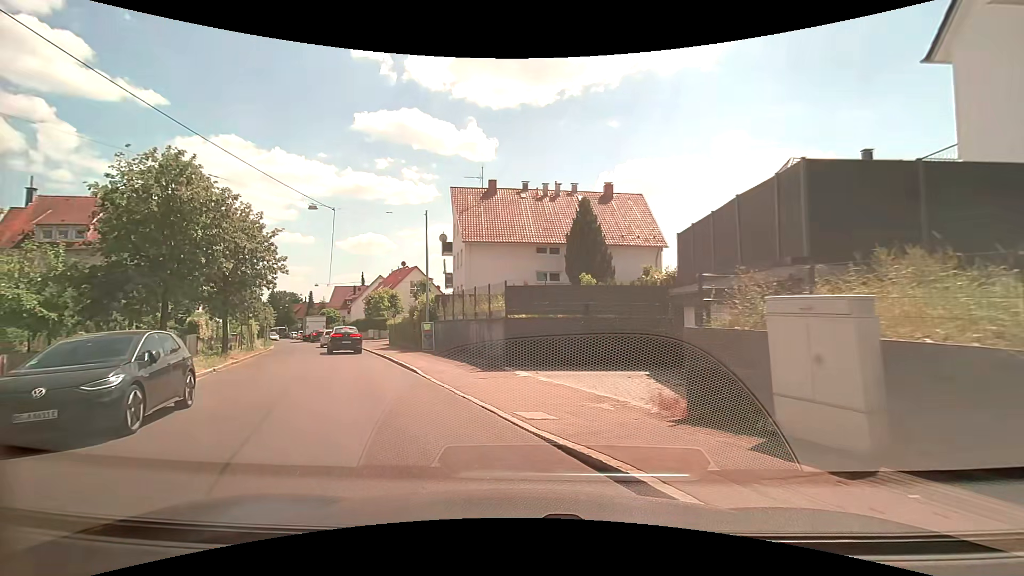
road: tertiary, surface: asphalt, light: Day
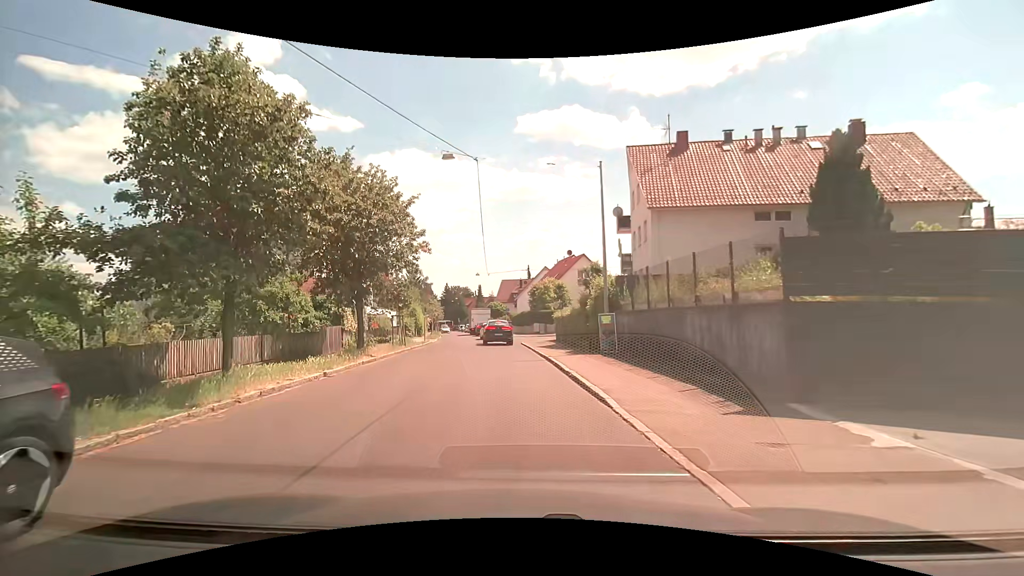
(-1.4, +7.9) m; -19°
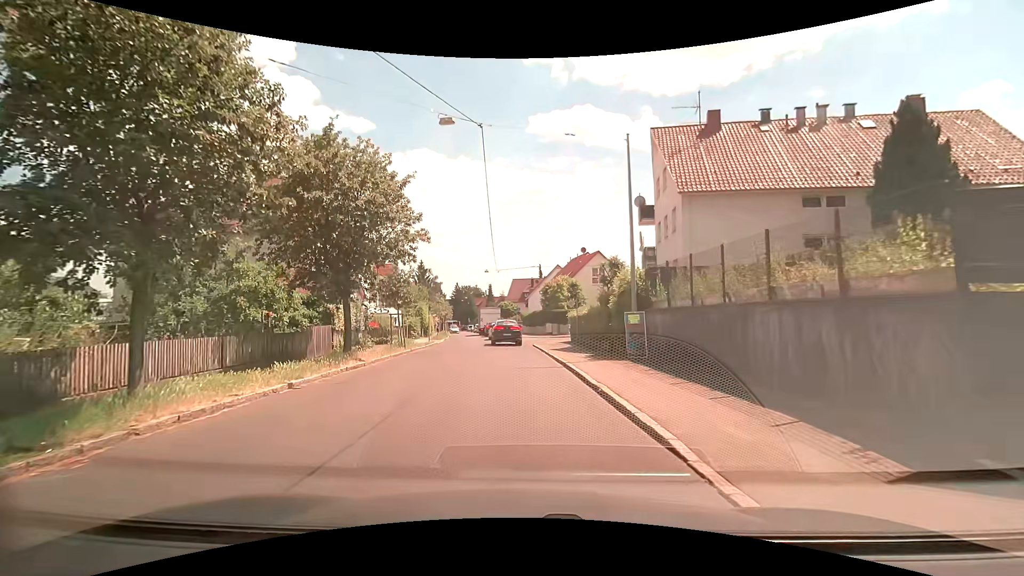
(-0.1, +3.1) m; -2°
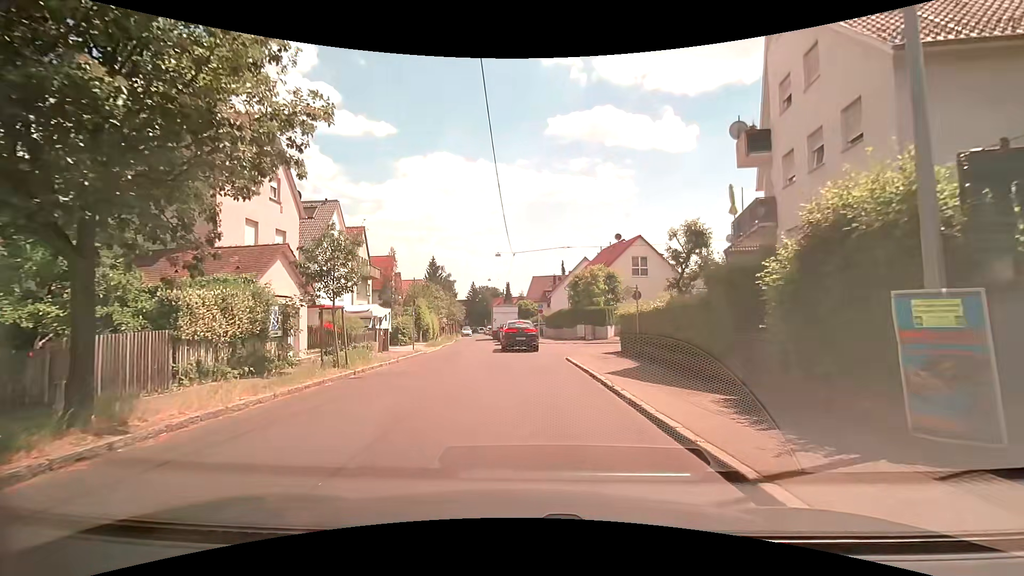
(-0.1, +12.2) m; 0°
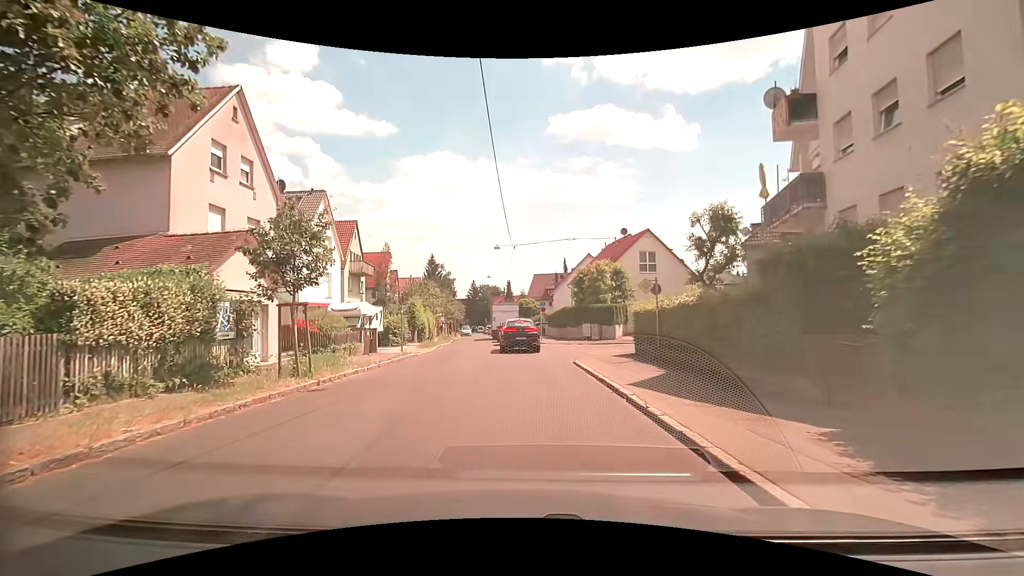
(0.0, +2.8) m; -1°
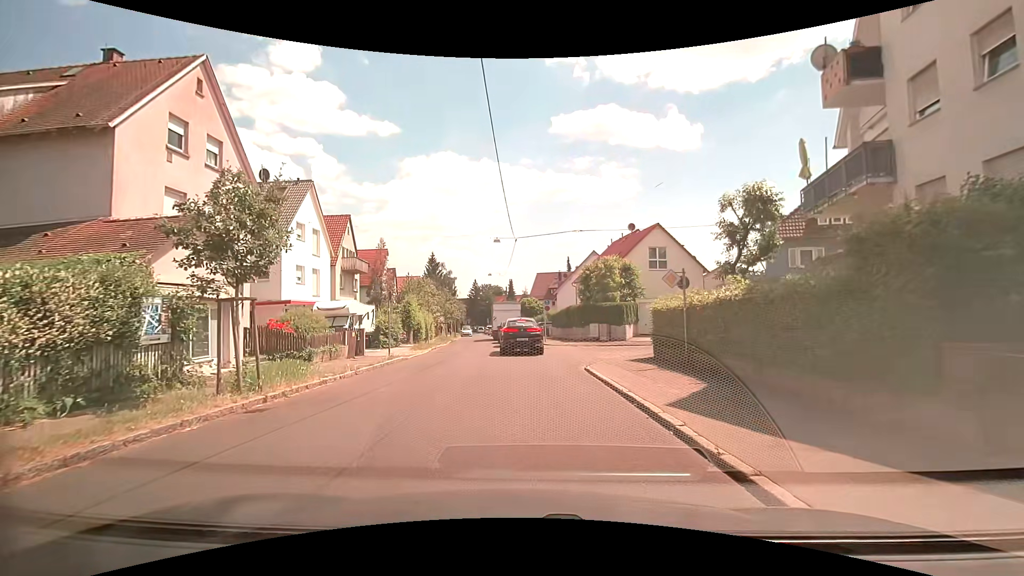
(0.0, +2.7) m; 0°
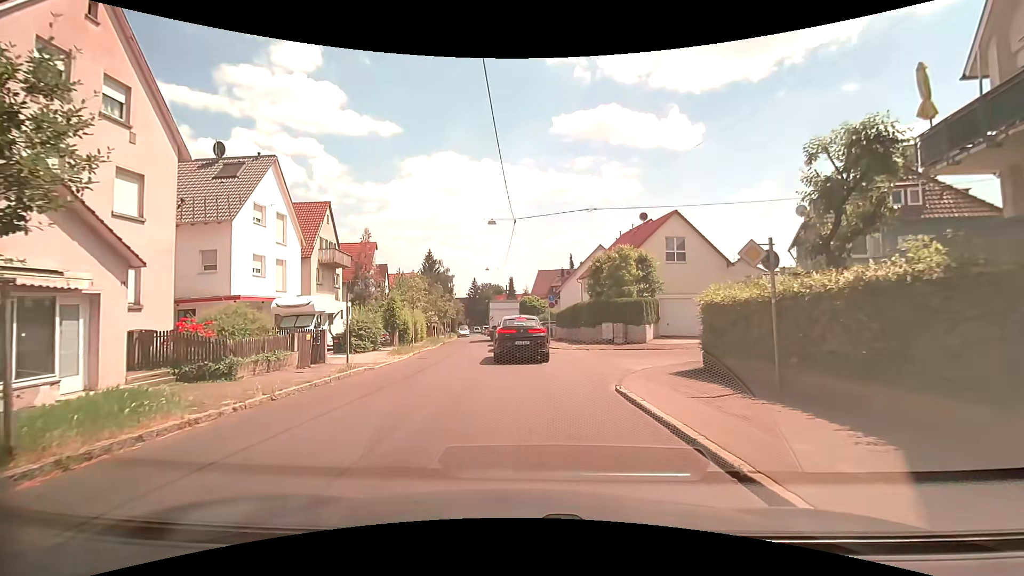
(0.0, +5.2) m; 0°
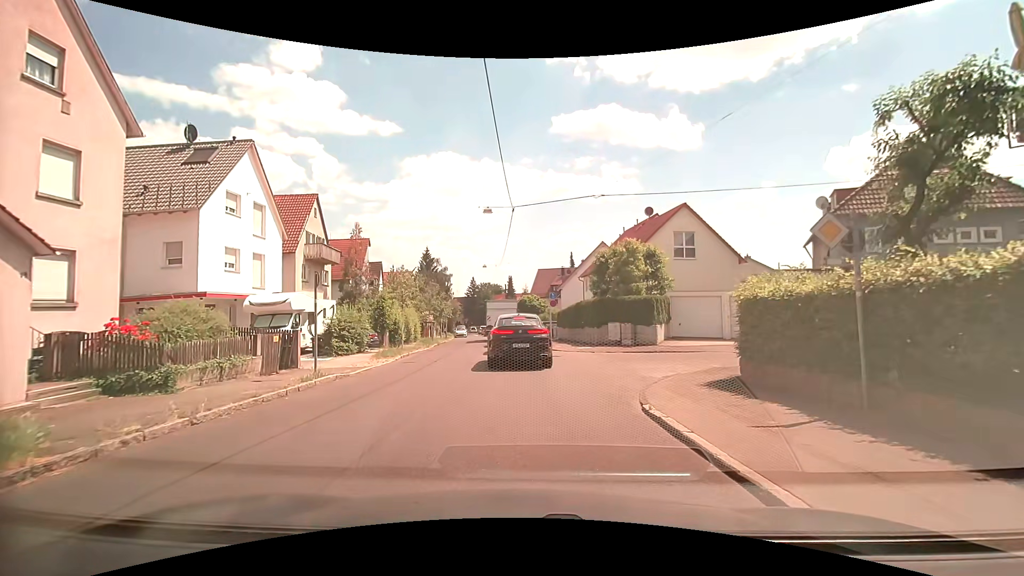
(0.0, +2.4) m; -2°
